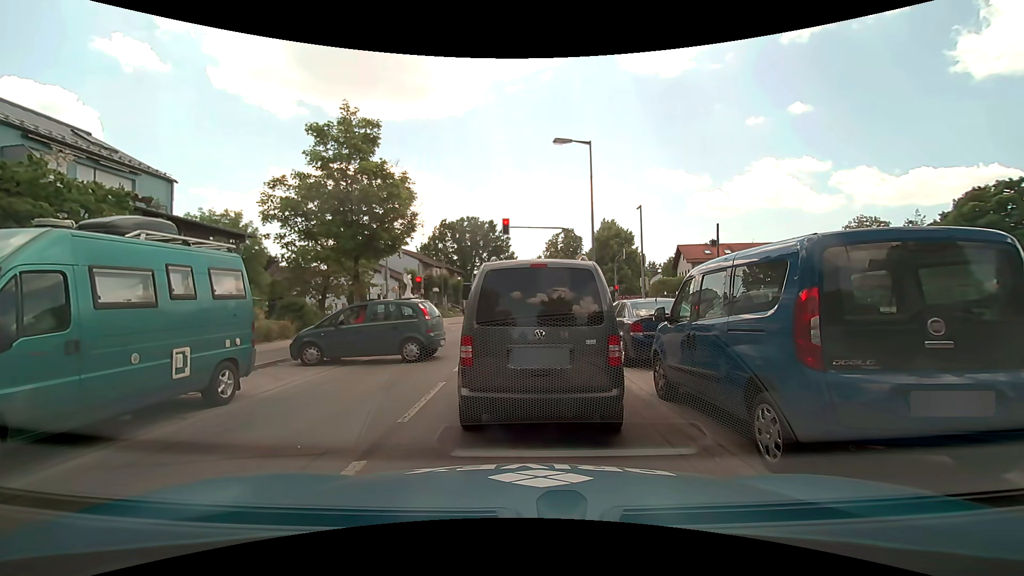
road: secondary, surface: asphalt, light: Day
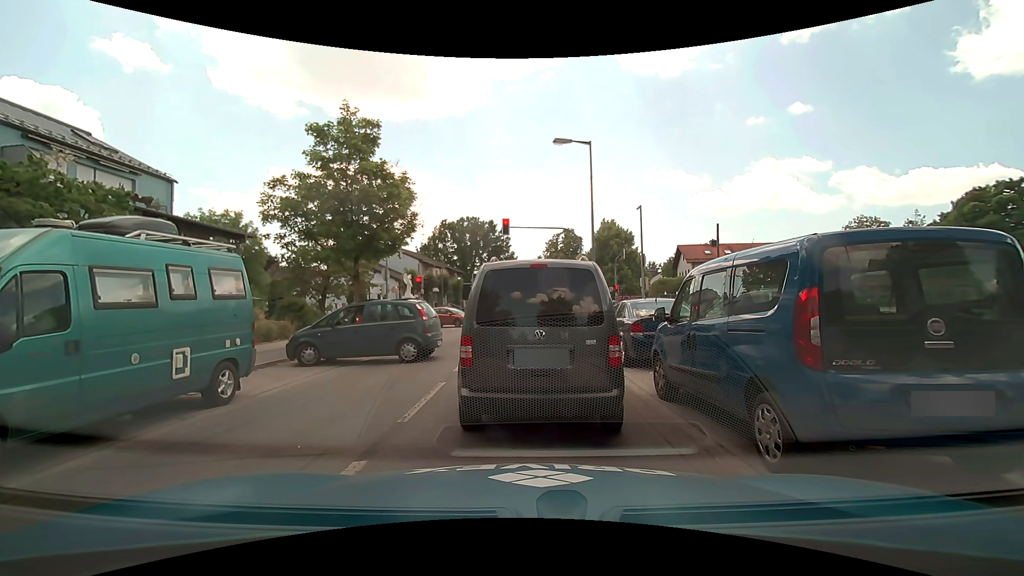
(0.0, 0.0) m; 0°
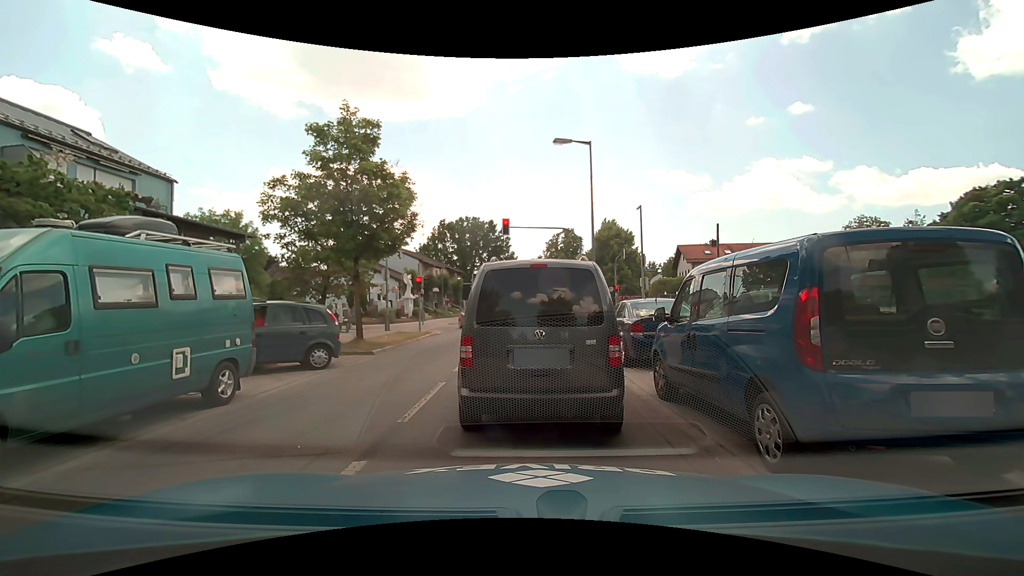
(0.0, 0.0) m; 0°
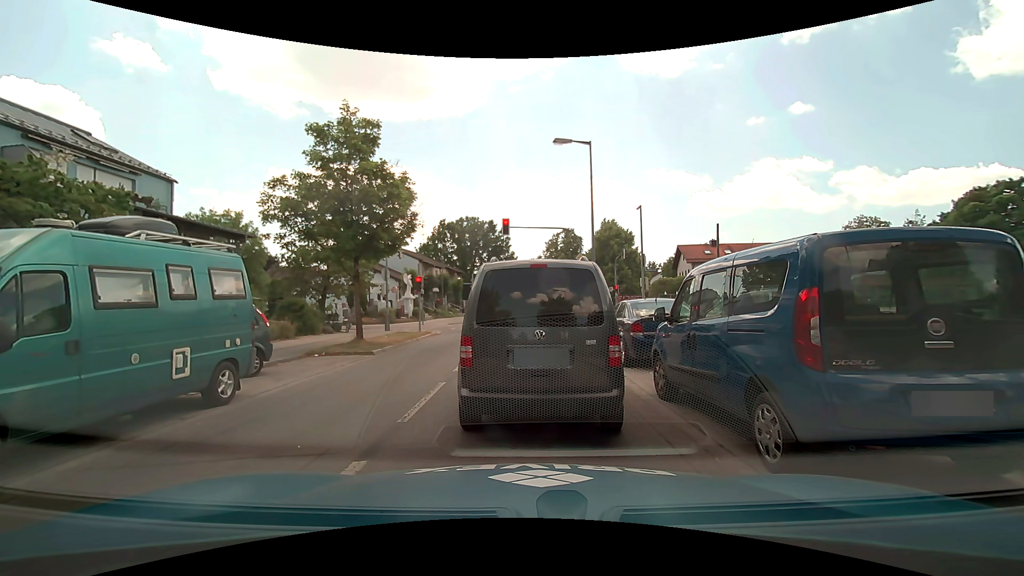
(0.0, 0.0) m; 0°
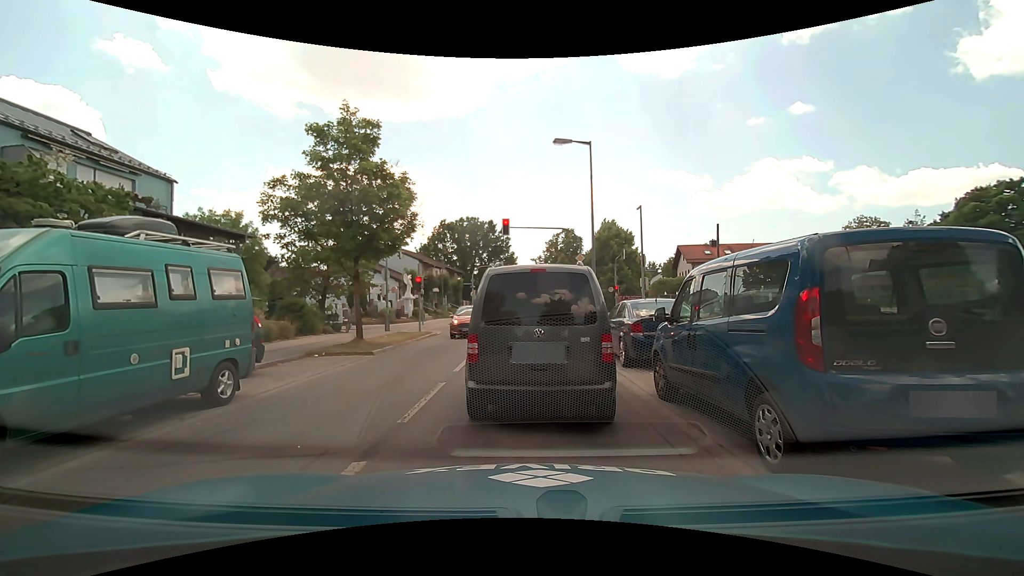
(0.0, 0.0) m; 0°
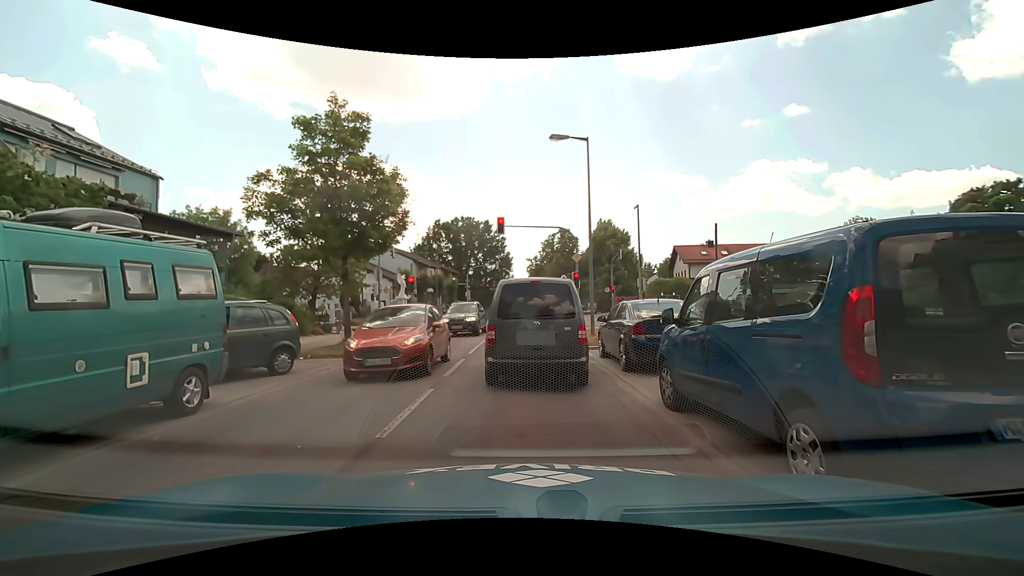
(0.0, +0.6) m; 0°
